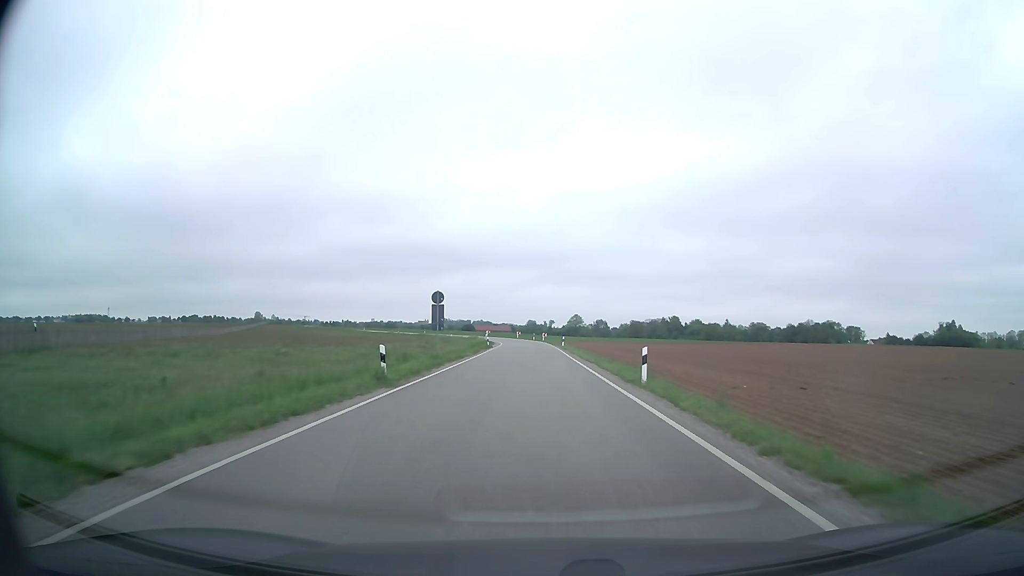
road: secondary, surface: asphalt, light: Day
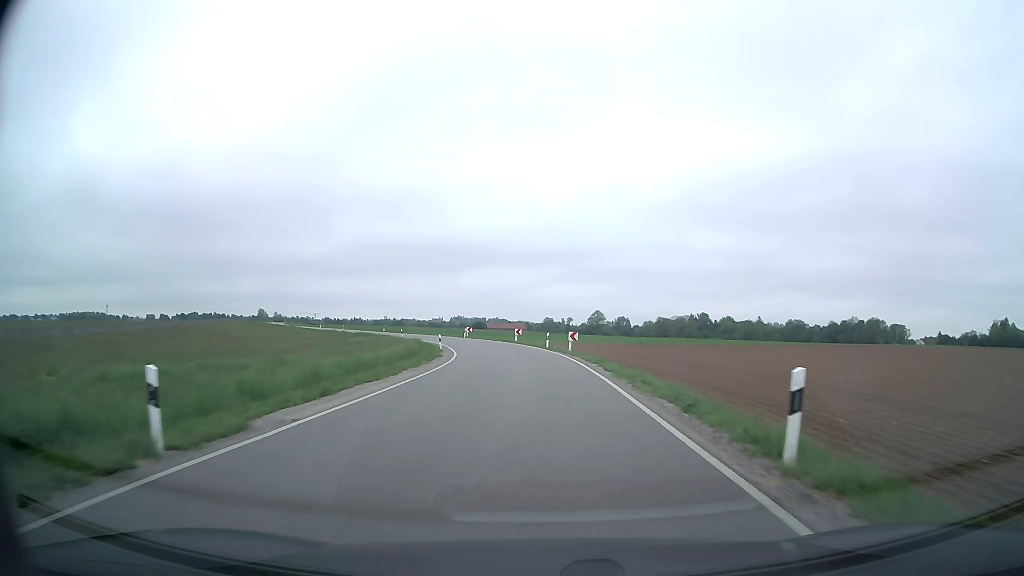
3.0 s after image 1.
(-0.5, +54.6) m; -2°
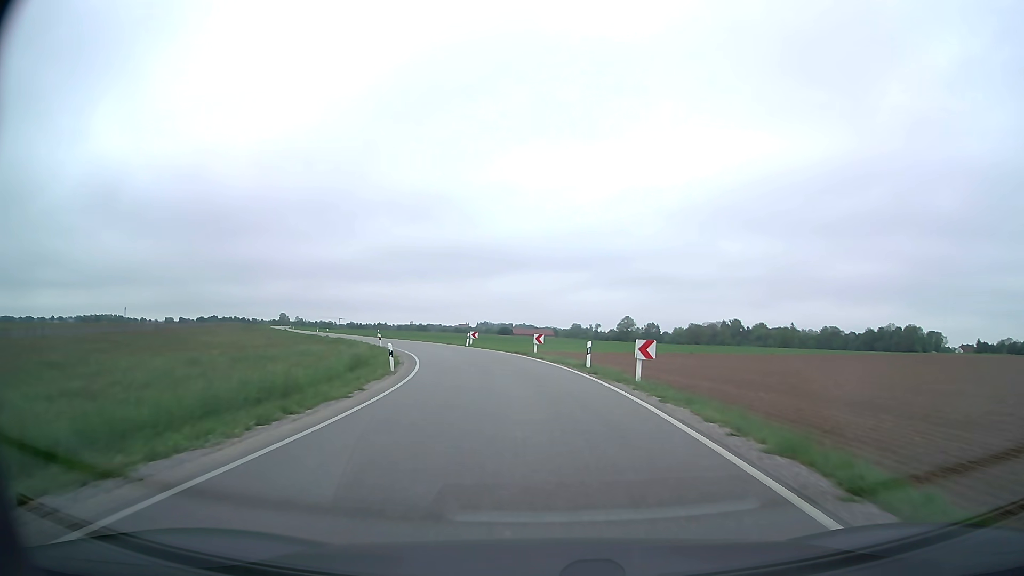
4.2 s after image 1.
(-0.3, +19.6) m; -2°
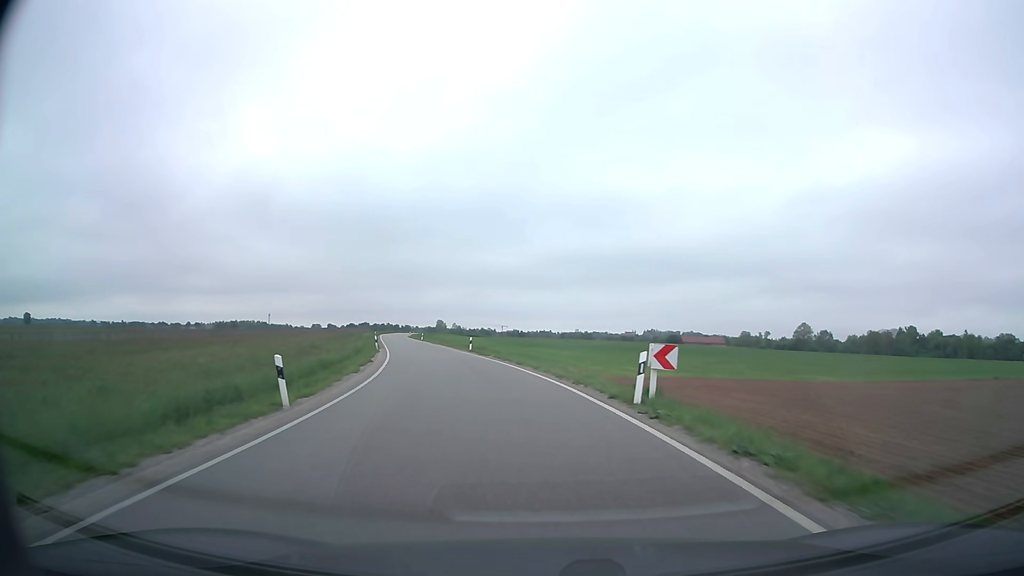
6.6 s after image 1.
(-4.2, +39.4) m; -14°
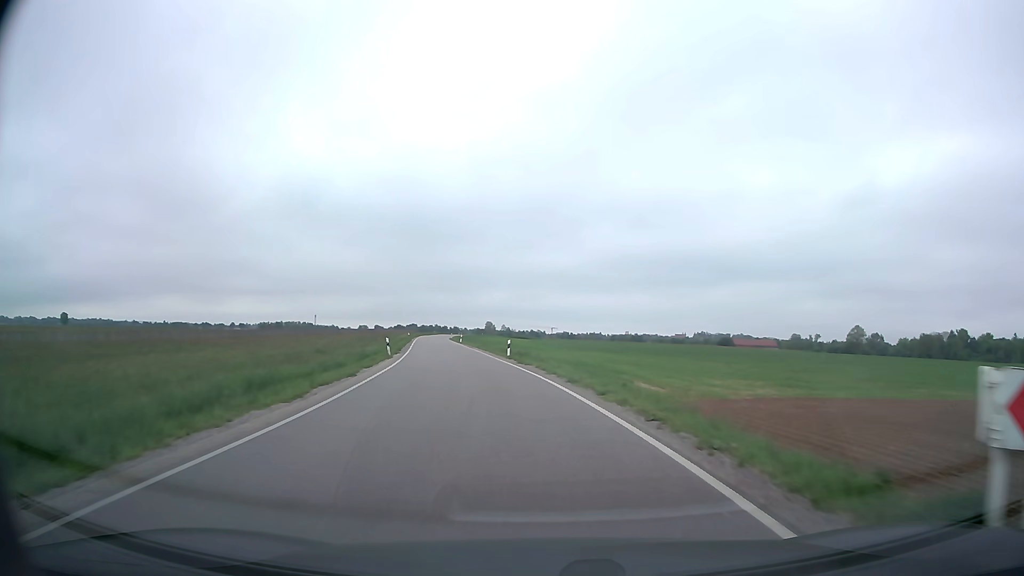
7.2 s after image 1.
(-0.4, +10.3) m; -4°
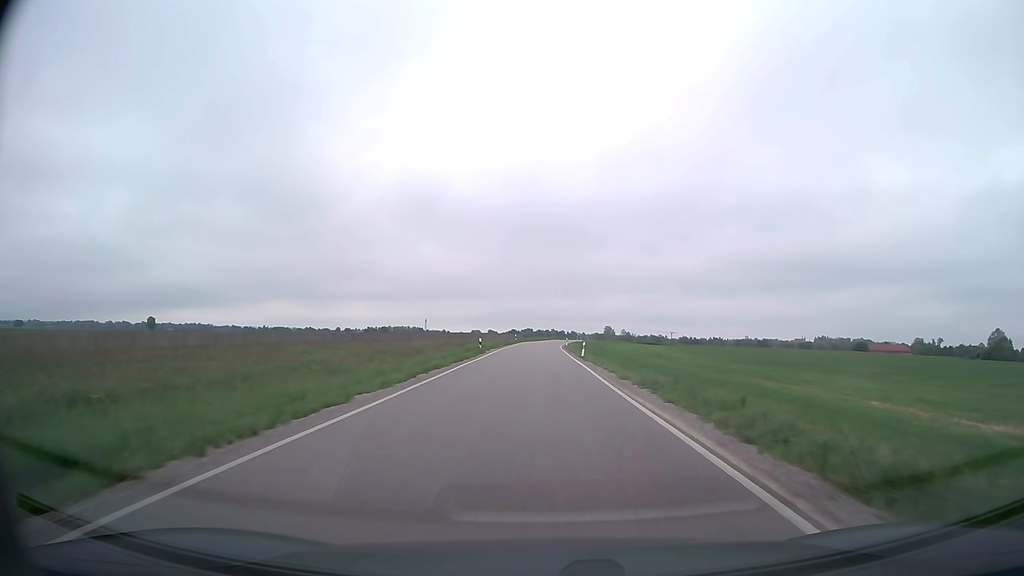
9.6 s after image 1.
(-5.3, +42.5) m; -10°
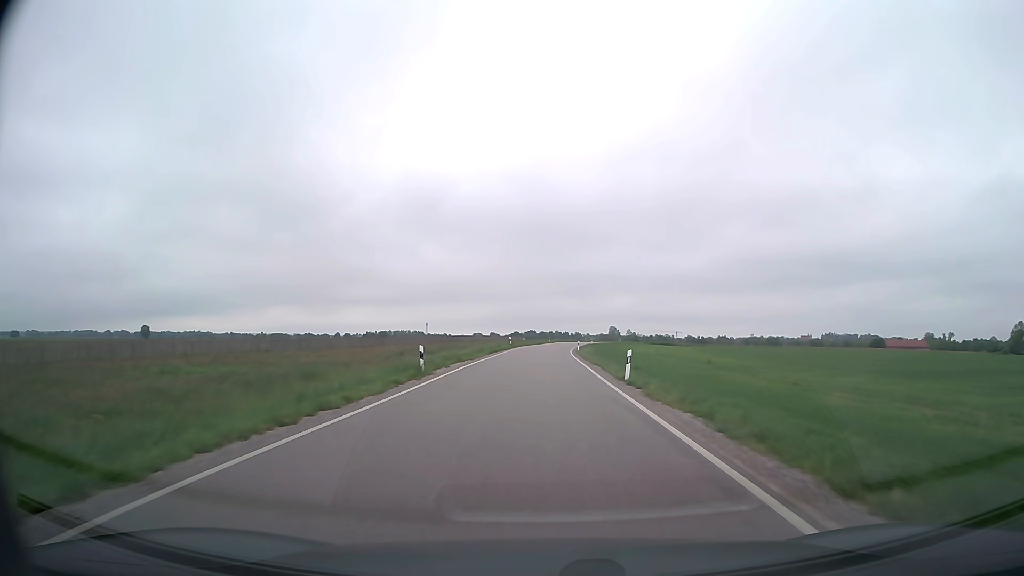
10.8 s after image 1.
(0.0, +22.4) m; 0°
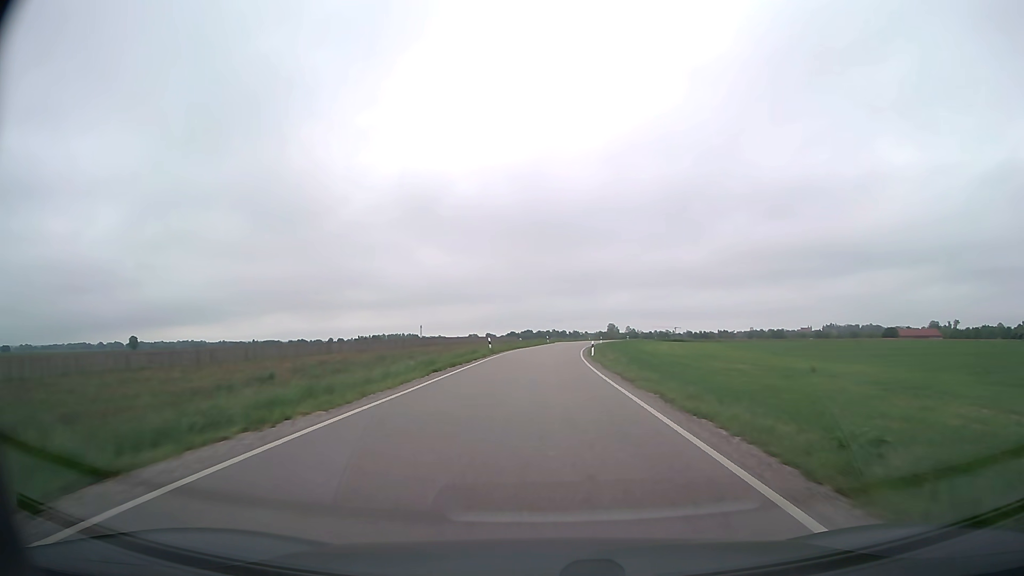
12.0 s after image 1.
(+0.1, +22.9) m; 0°
(0, +10) (0, +20) (0, +30) (+1, +40) (+1, +50) (+2, +60) (+2, +70) (+3, +80) (+5, +90) (+6, +100) m
